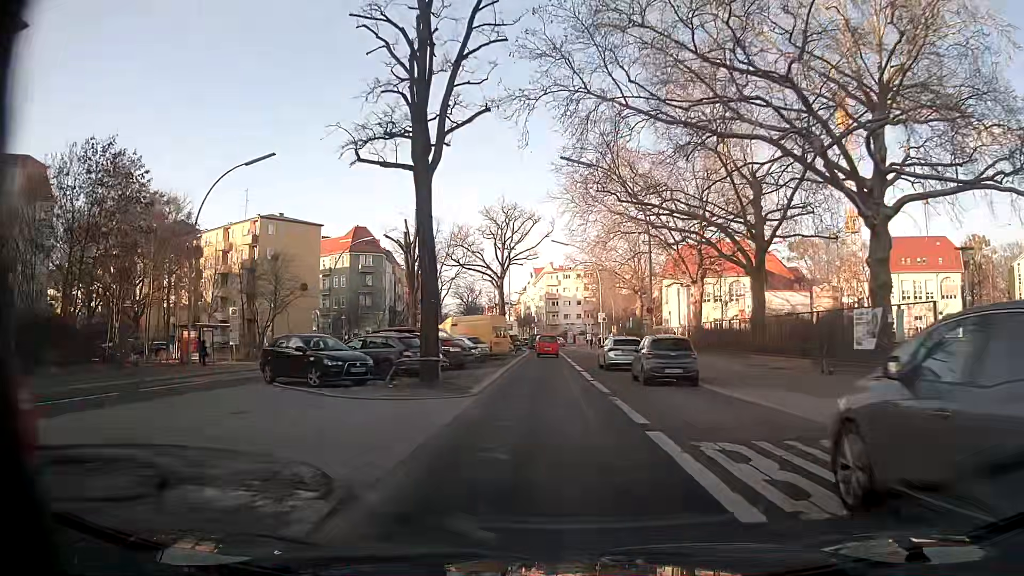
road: secondary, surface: asphalt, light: Day
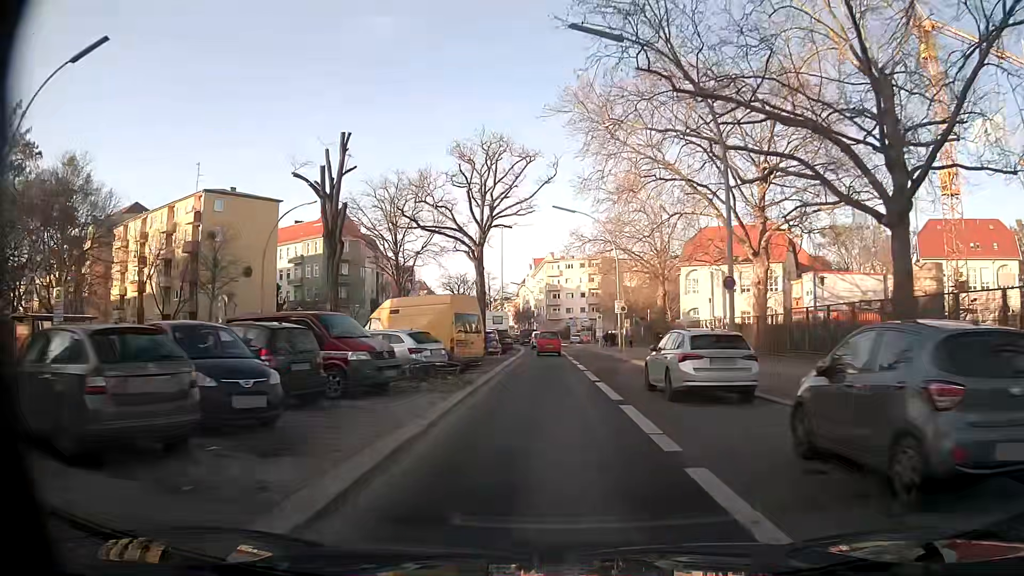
(+0.1, +15.1) m; 0°
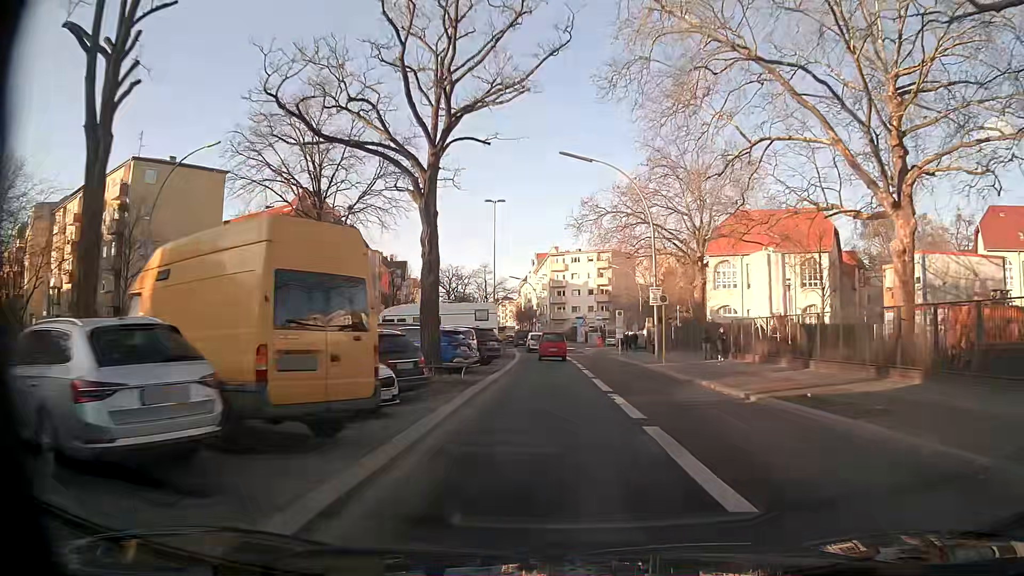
(0.0, +14.9) m; 0°
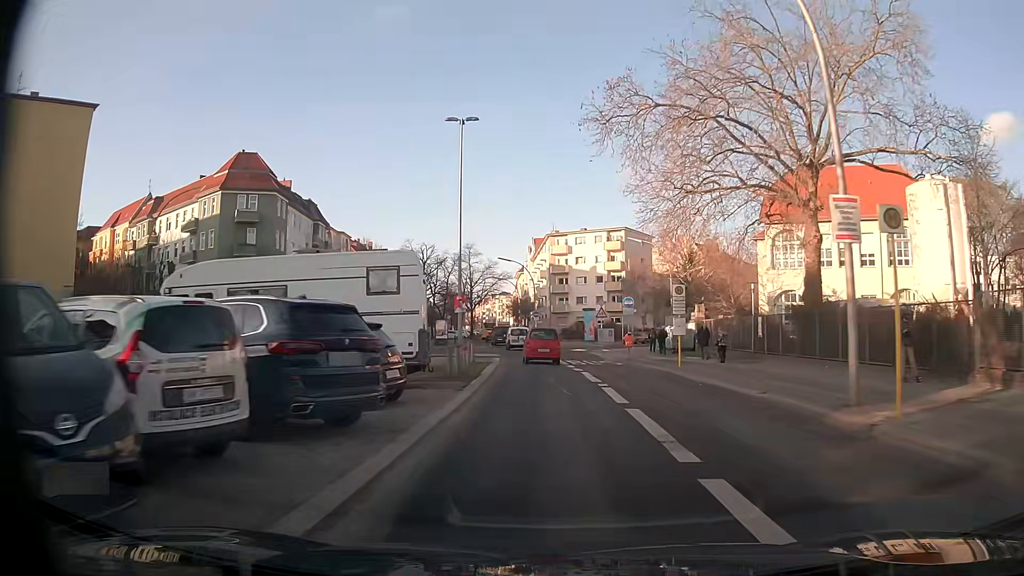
(-0.1, +22.0) m; -1°
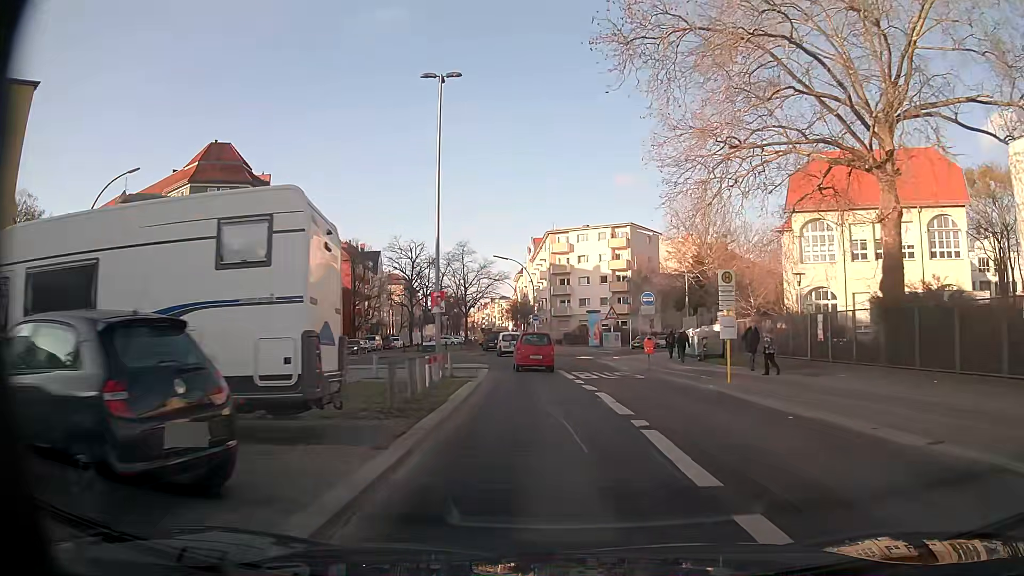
(0.0, +7.2) m; +1°
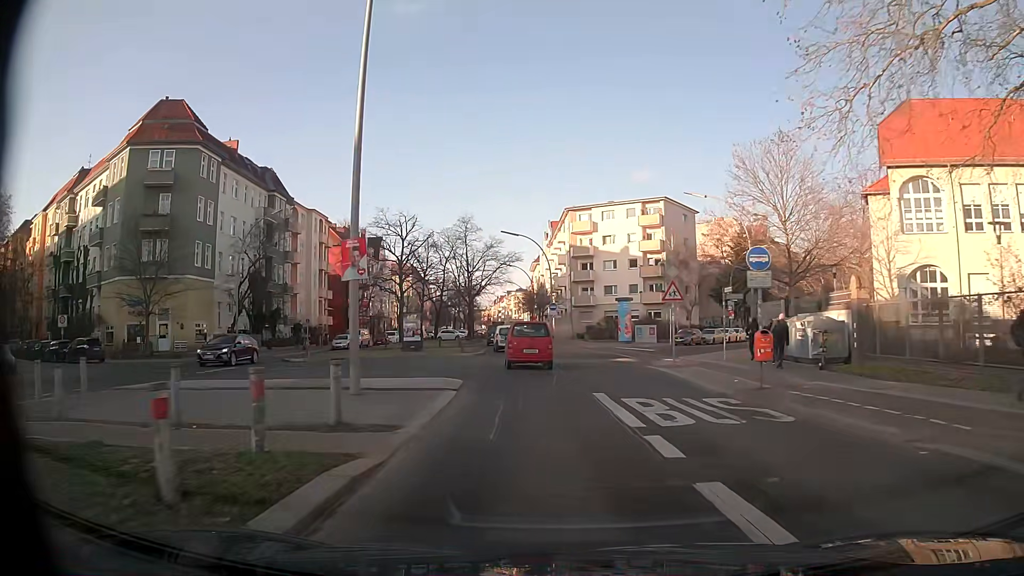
(-0.2, +14.2) m; -2°
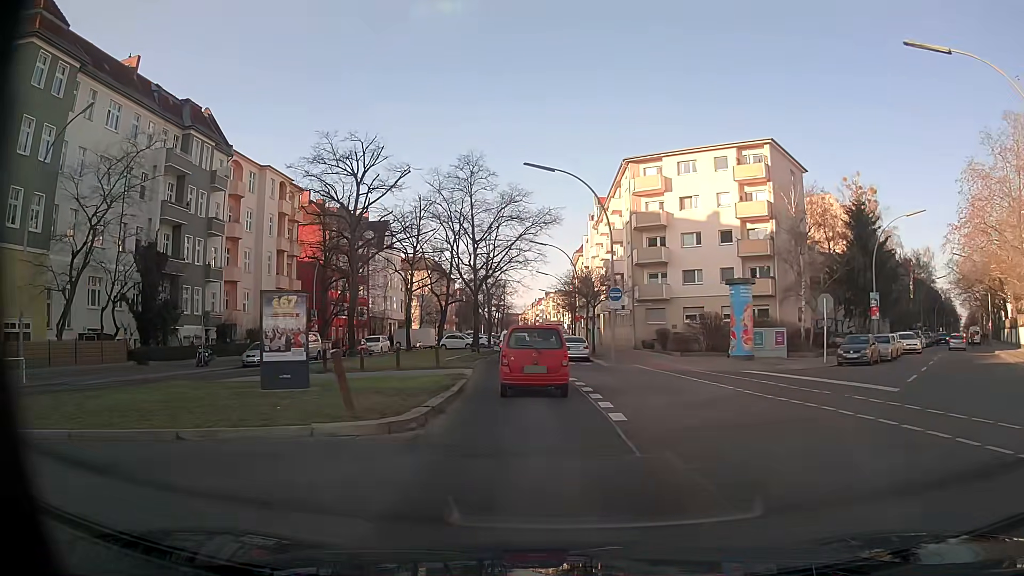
(-0.9, +26.7) m; -4°
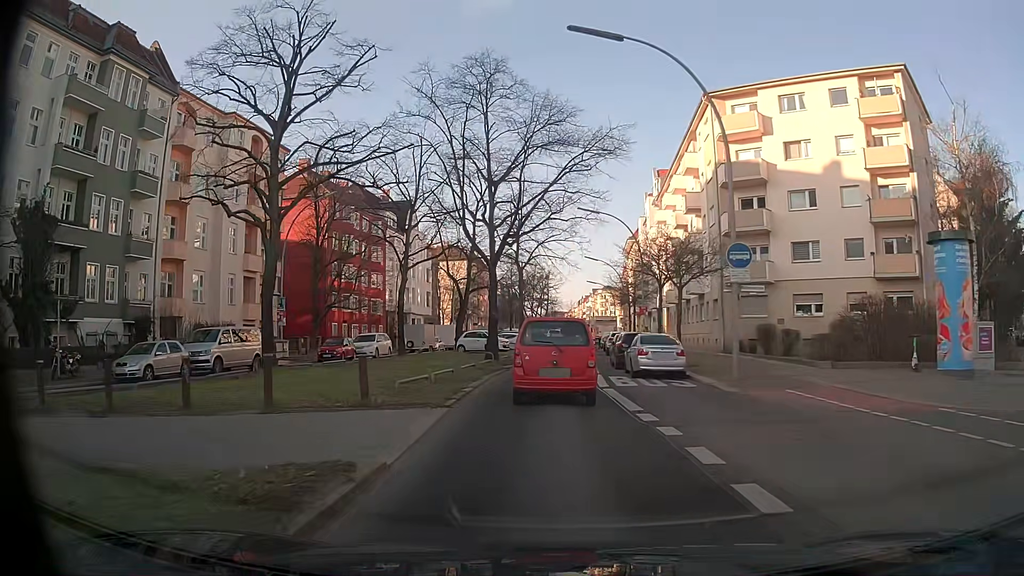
(-0.3, +16.3) m; -4°
